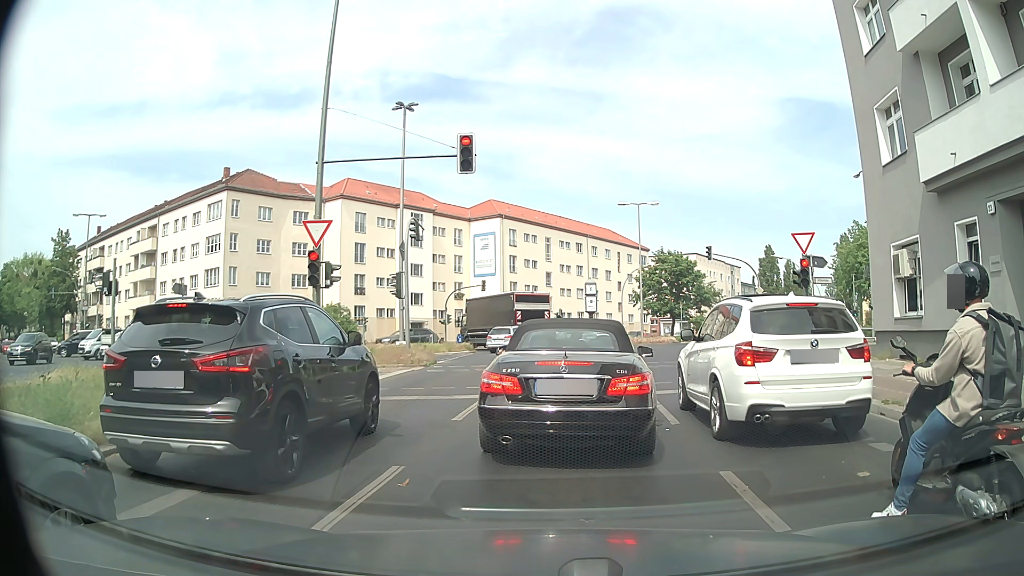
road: secondary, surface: asphalt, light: Day
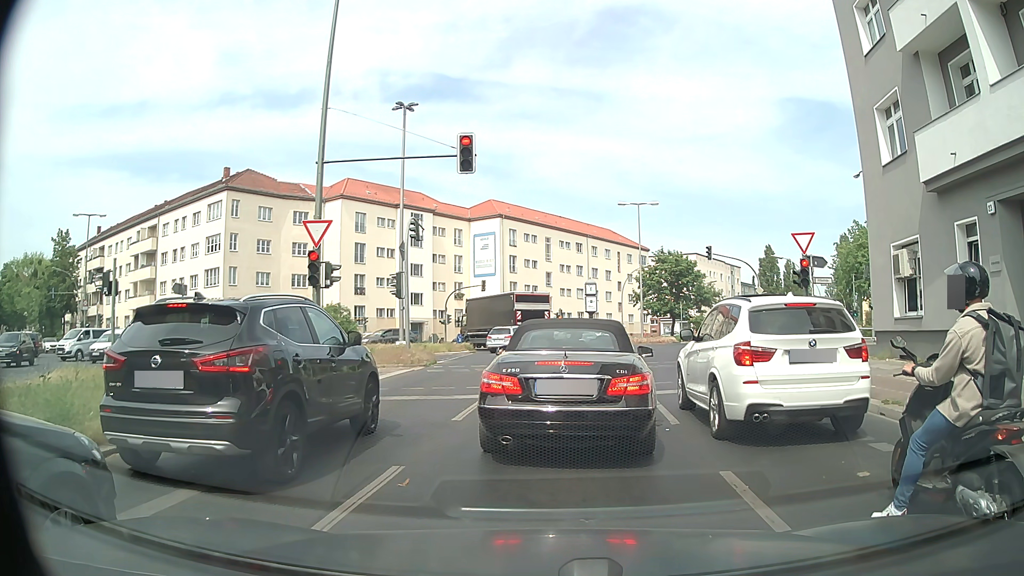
(0.0, 0.0) m; 0°
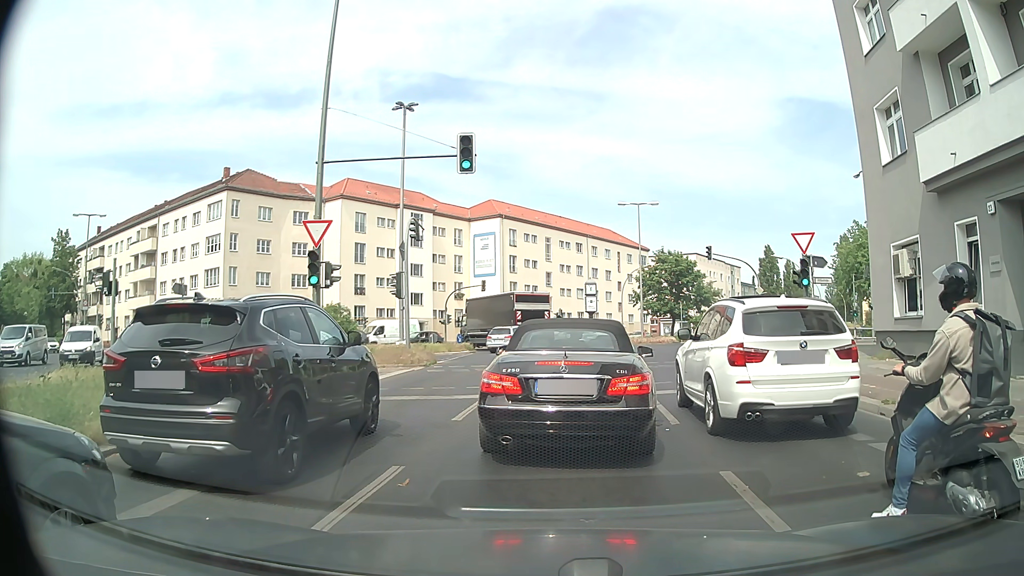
(0.0, 0.0) m; 0°
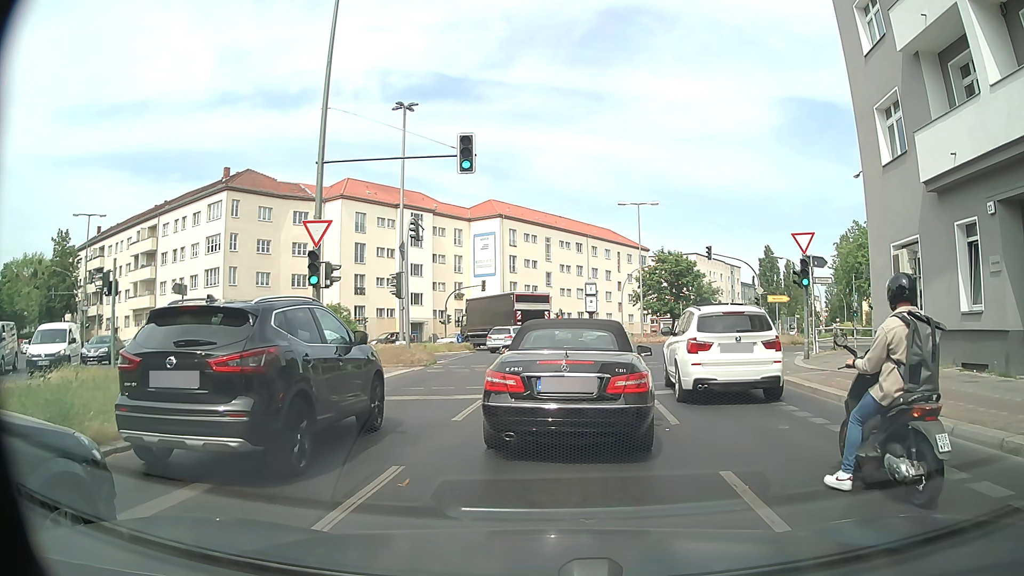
(0.0, 0.0) m; 0°
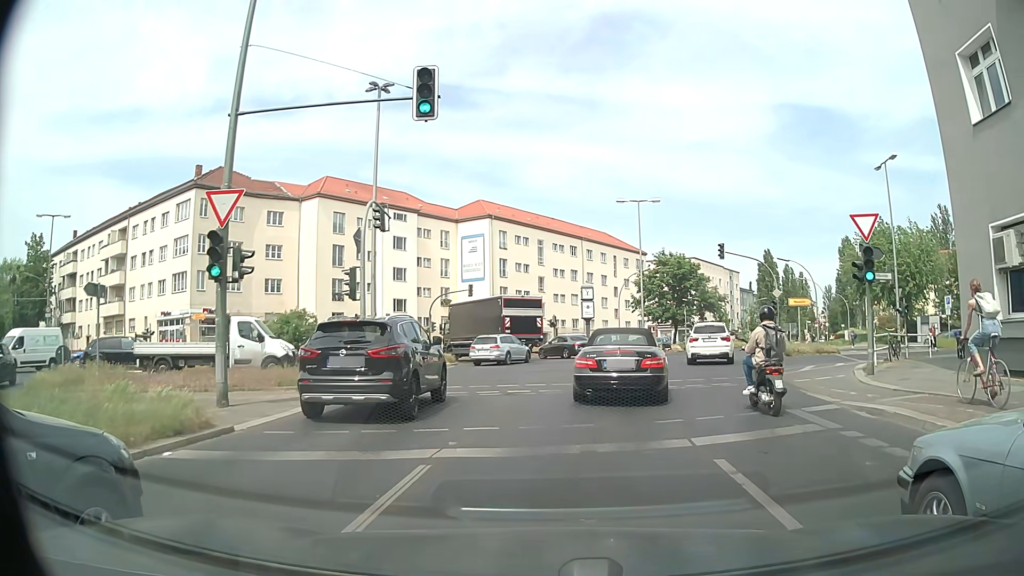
(-0.1, +5.6) m; +2°
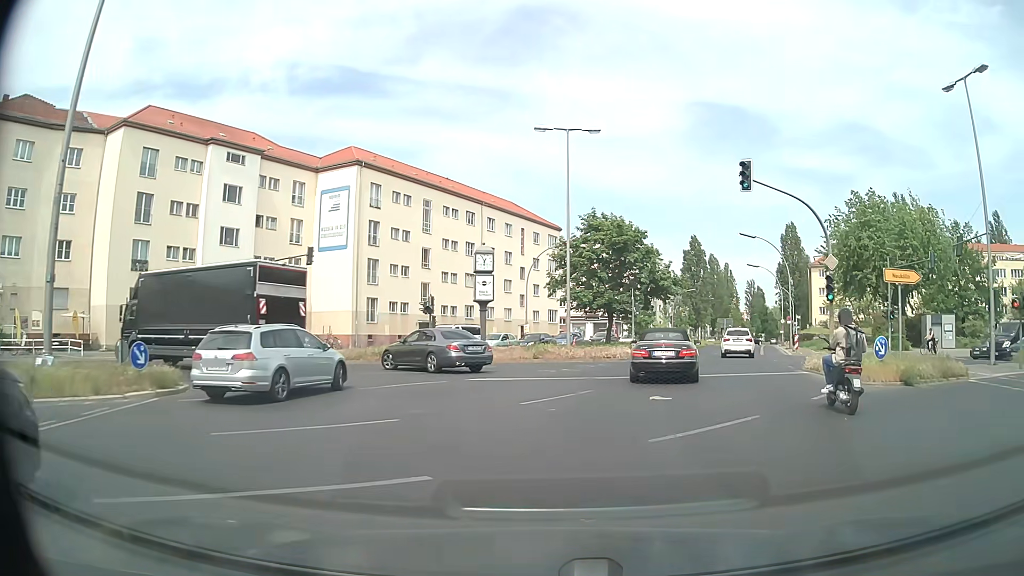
(+0.6, +20.7) m; +6°
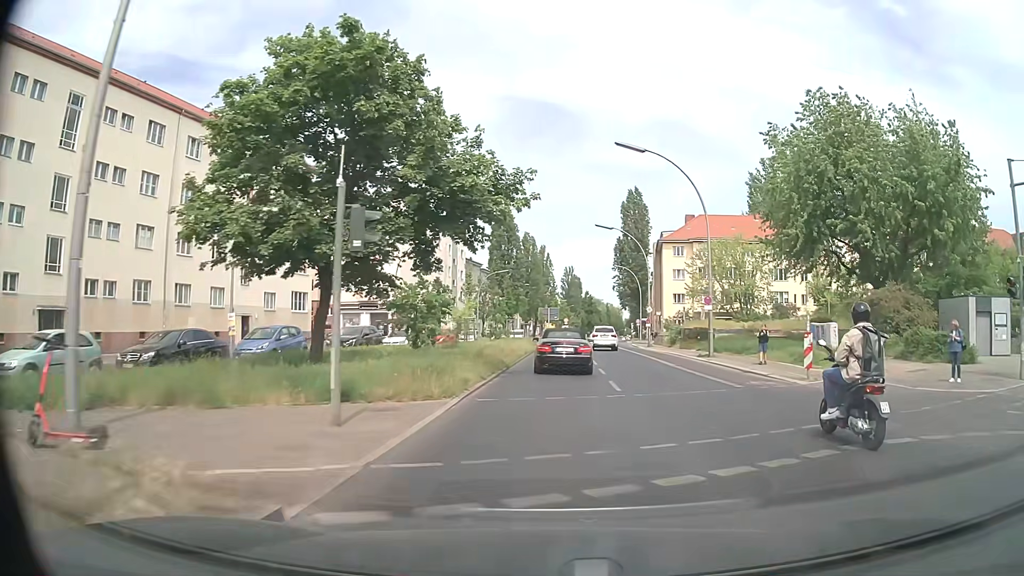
(+5.1, +29.4) m; +17°
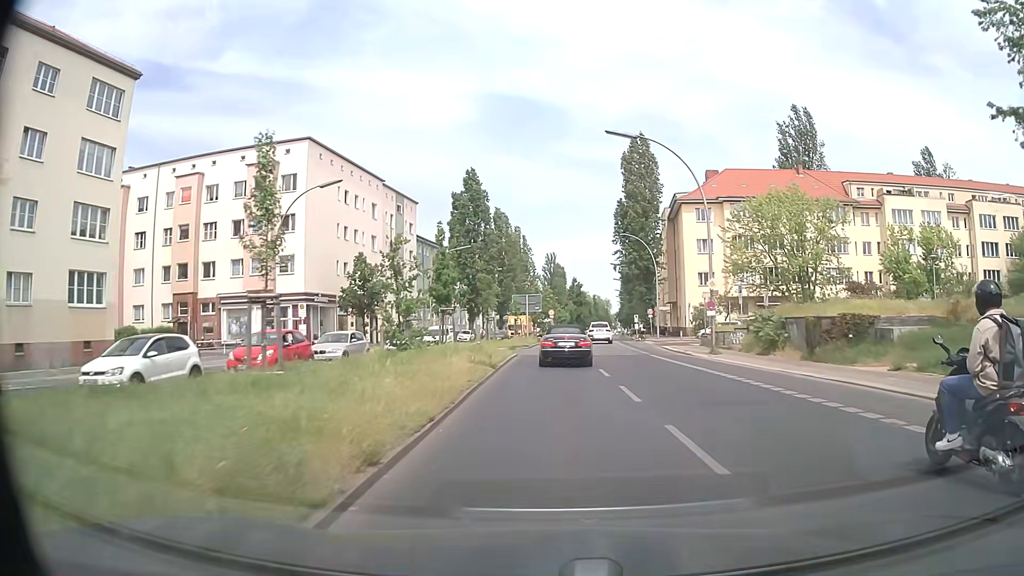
(+0.6, +27.3) m; +2°
(0, +10) (0, +20) (0, +30) (+1, +40) (+1, +50) (+2, +60) (+3, +70) (+4, +80) (+5, +90) (+6, +100) m
